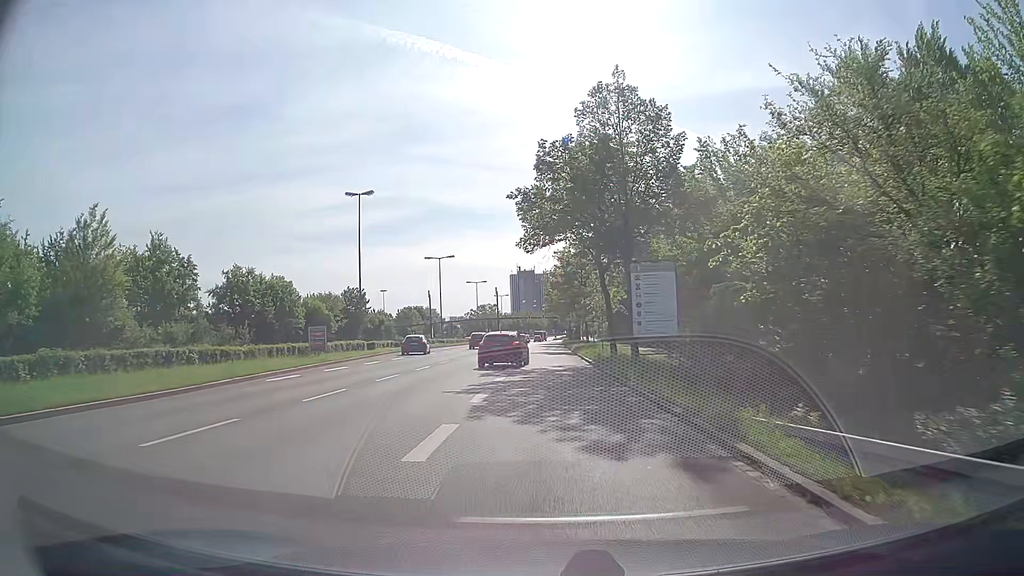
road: trunk_link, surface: asphalt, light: Day
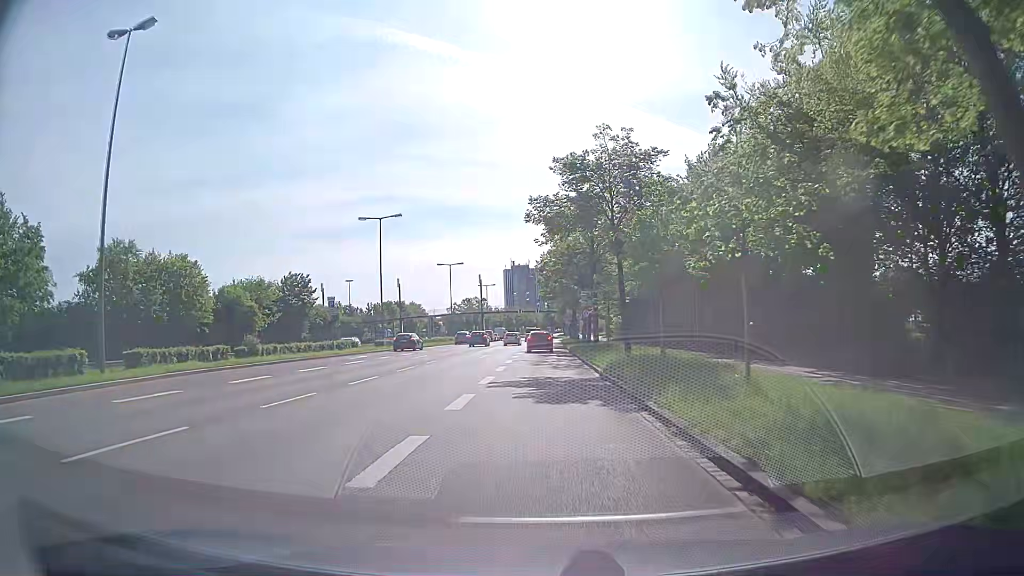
(+0.2, +32.0) m; 0°
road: primary
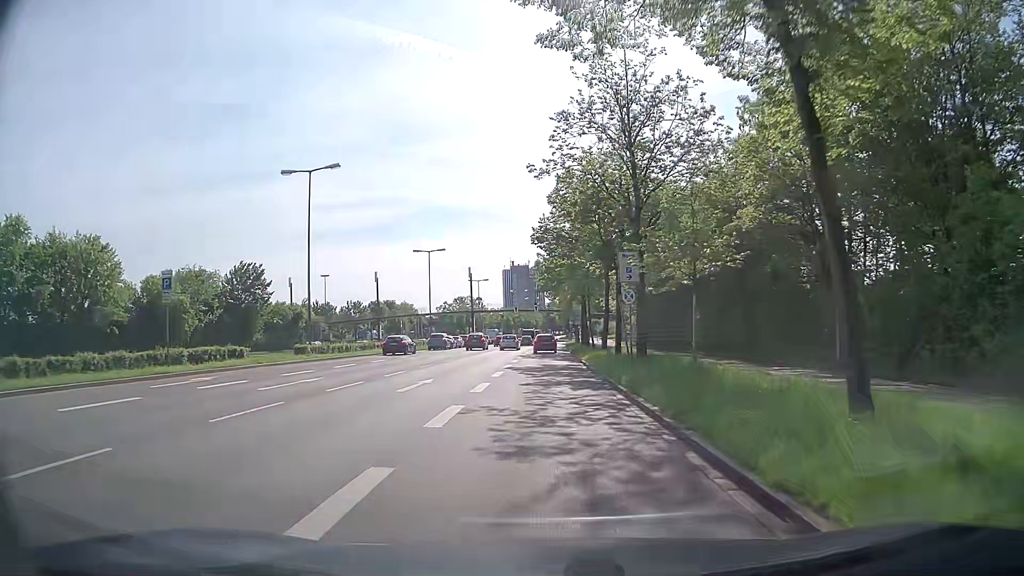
(+0.1, +20.0) m; 0°
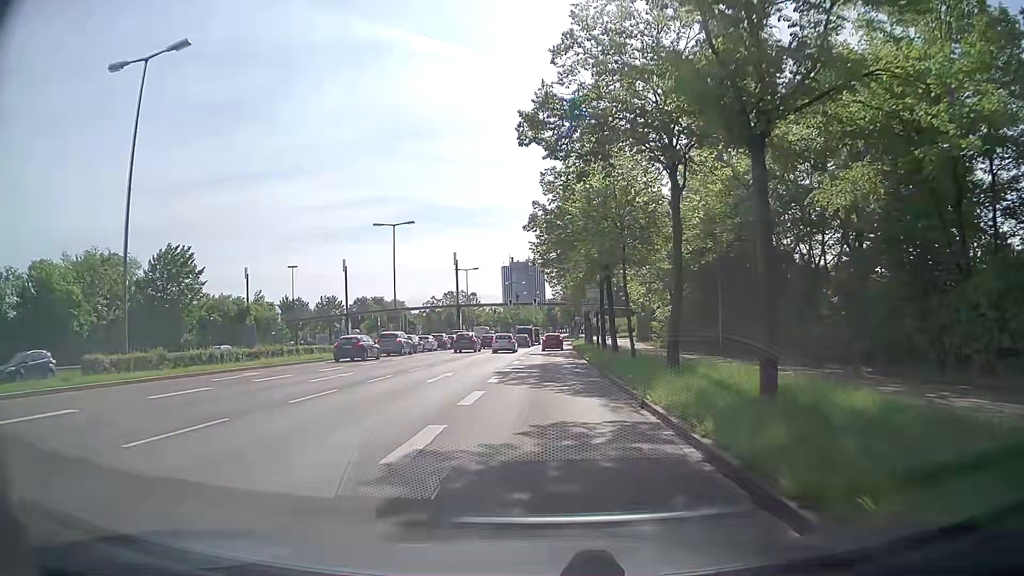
(+0.1, +20.9) m; 0°
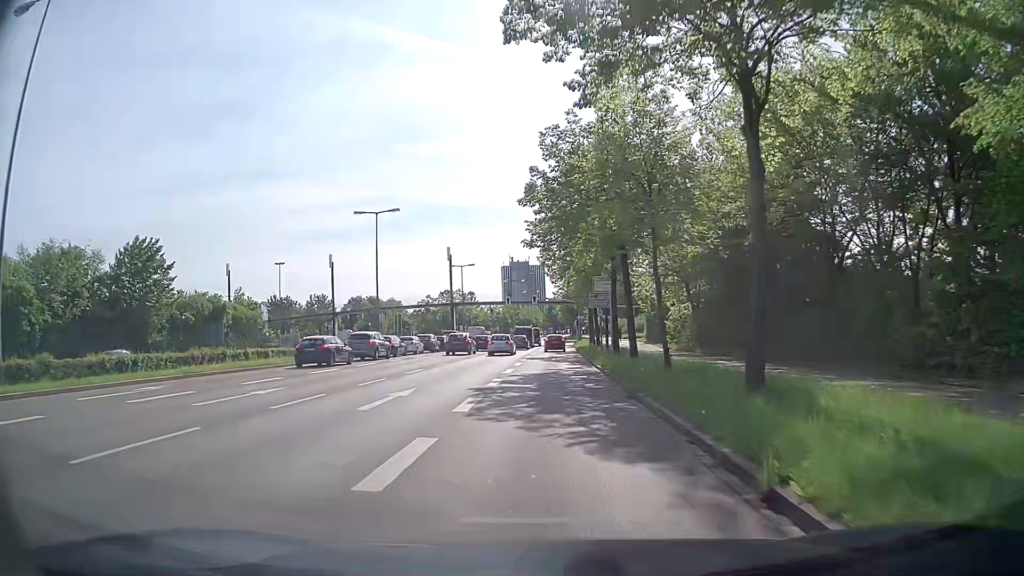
(0.0, +7.2) m; 0°
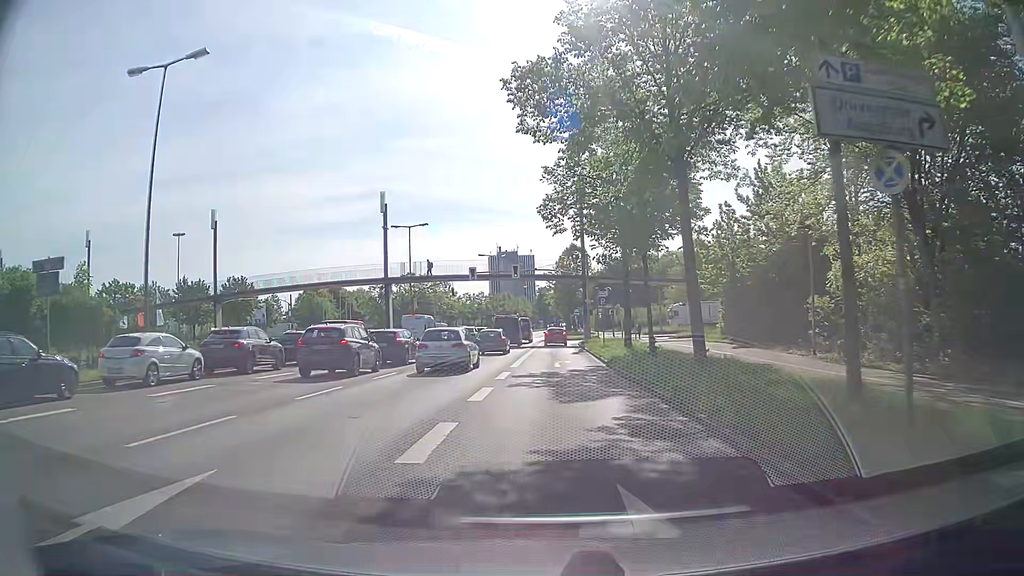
(+0.1, +35.2) m; +1°
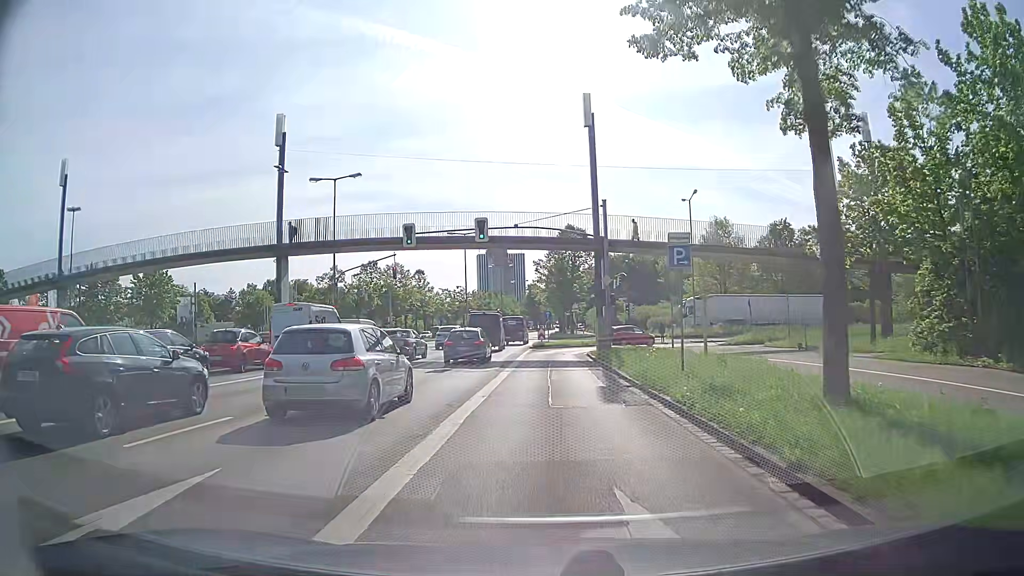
(0.0, +23.6) m; +1°
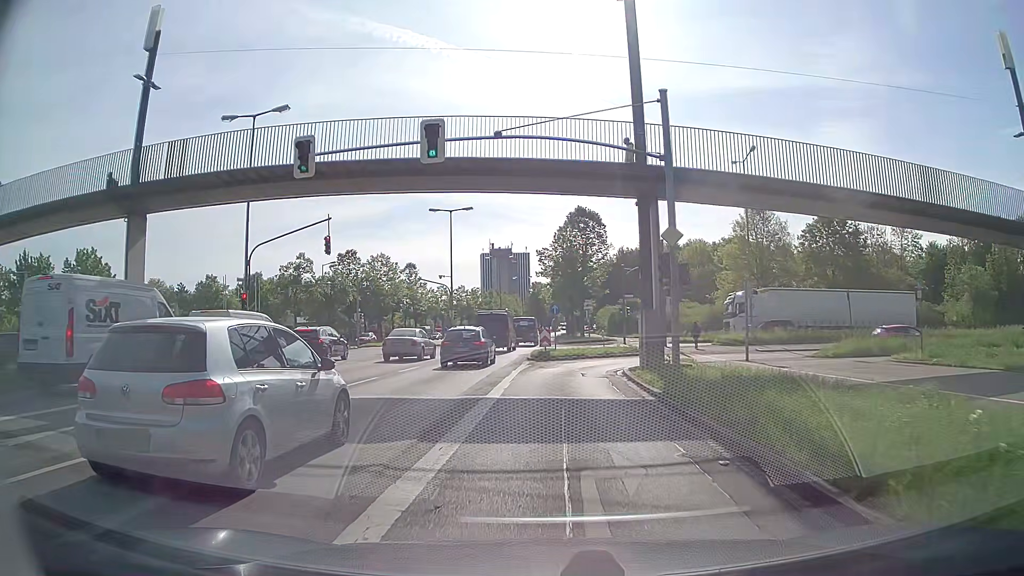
(0.0, +15.6) m; 0°
